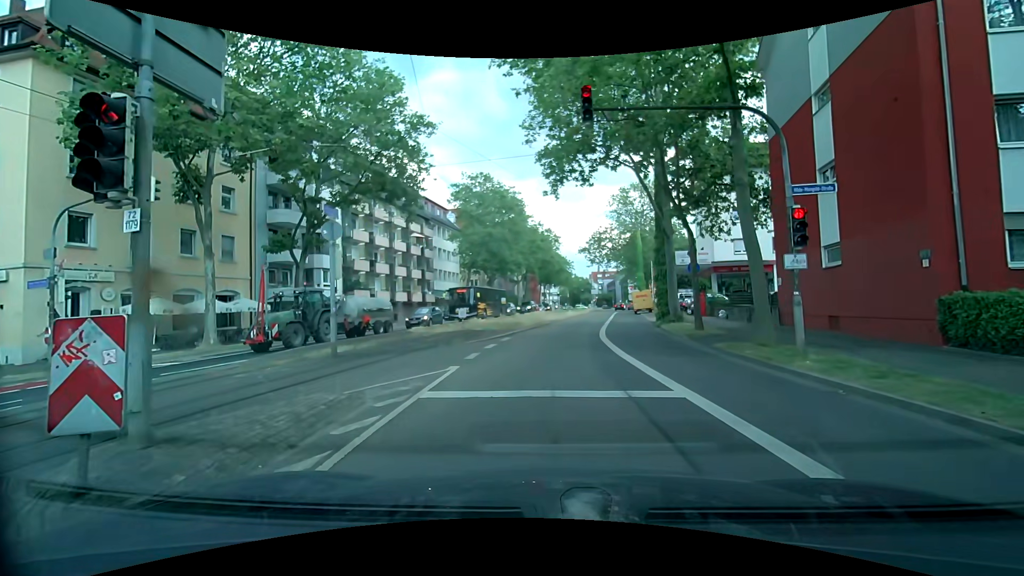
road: secondary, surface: asphalt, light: Day
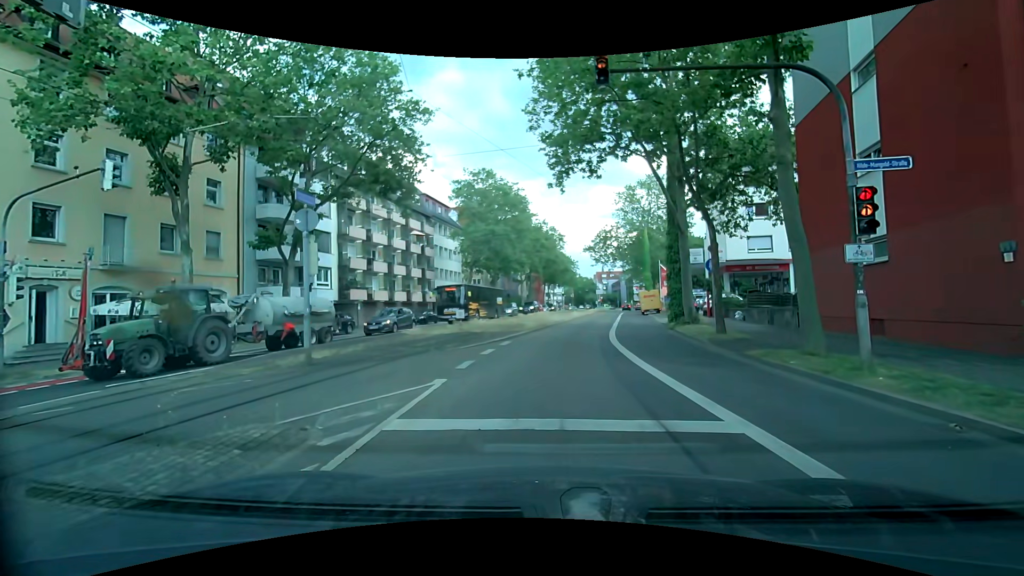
(0.0, +1.8) m; -1°
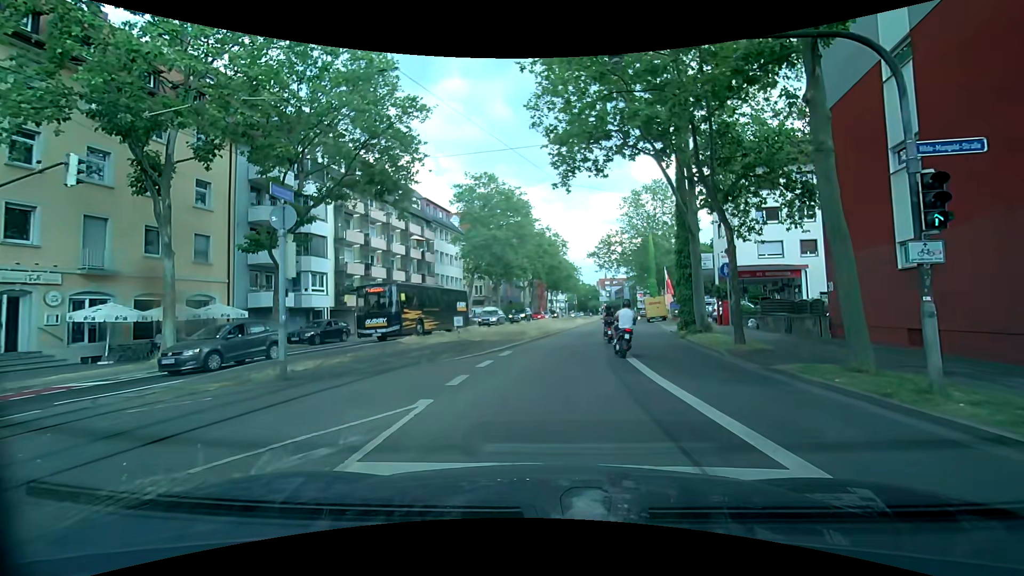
(0.0, +1.5) m; +2°
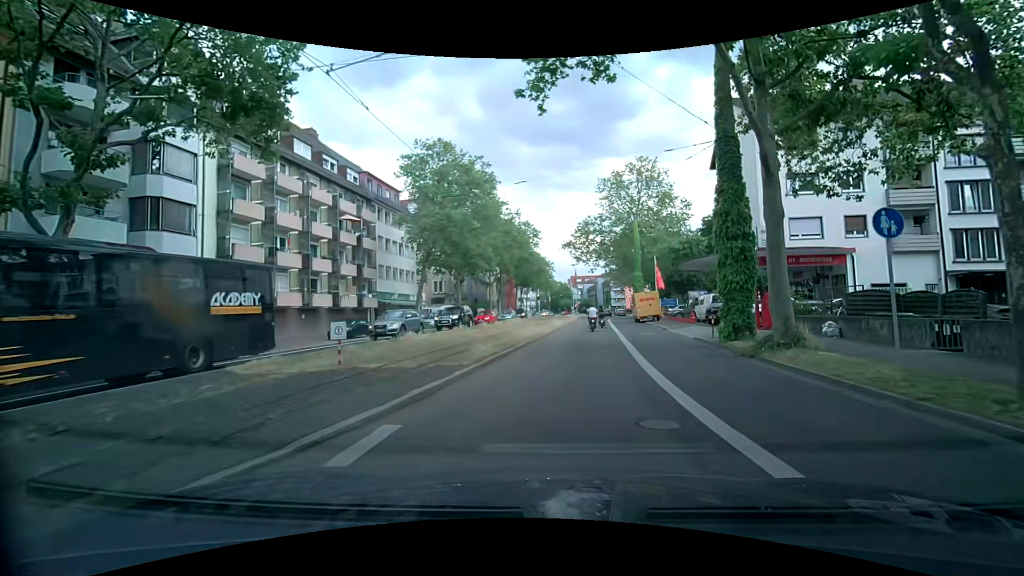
(-0.1, +11.2) m; +2°
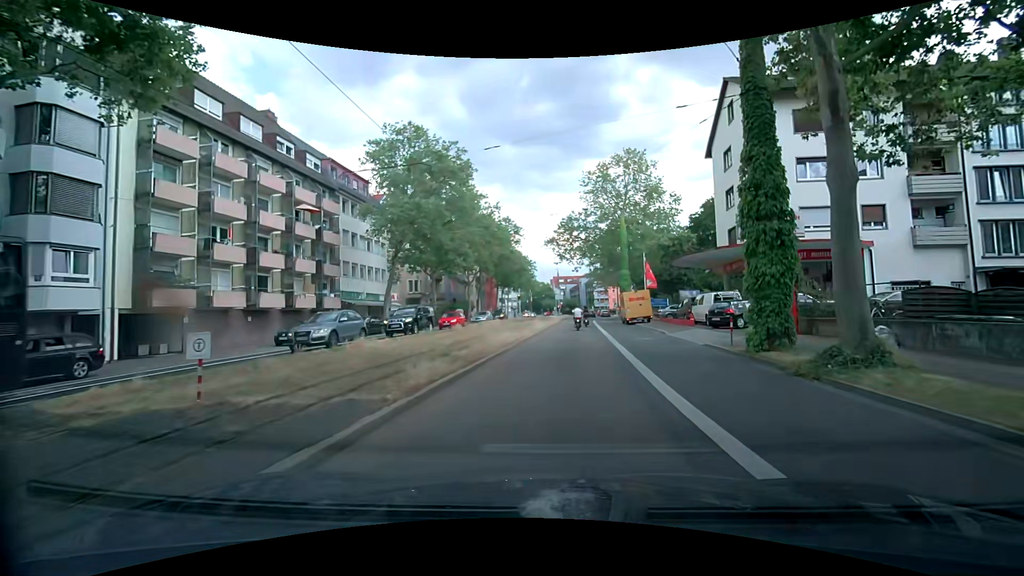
(+0.1, +4.2) m; +1°
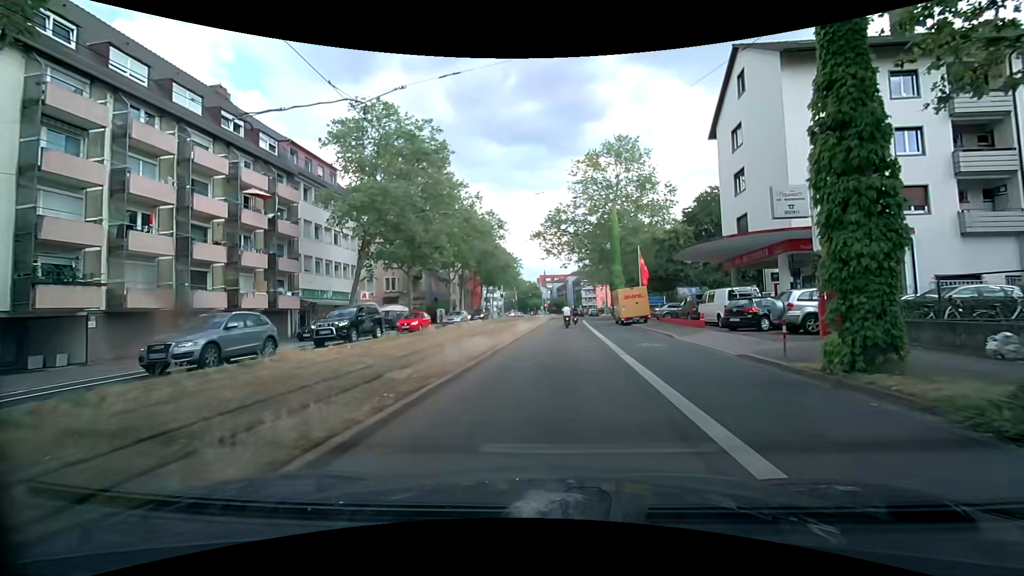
(+0.1, +4.6) m; +3°
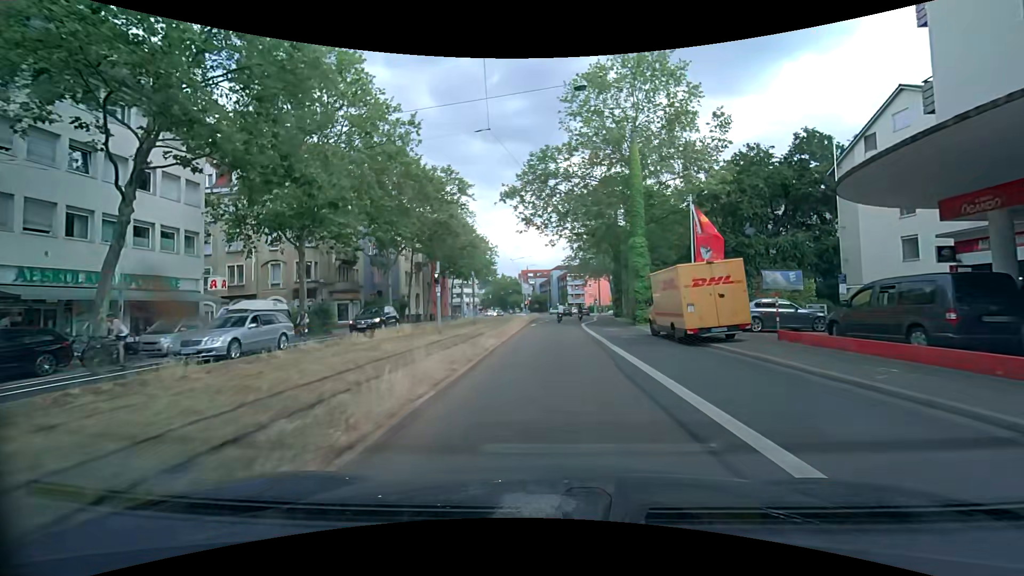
(0.0, +20.4) m; +1°
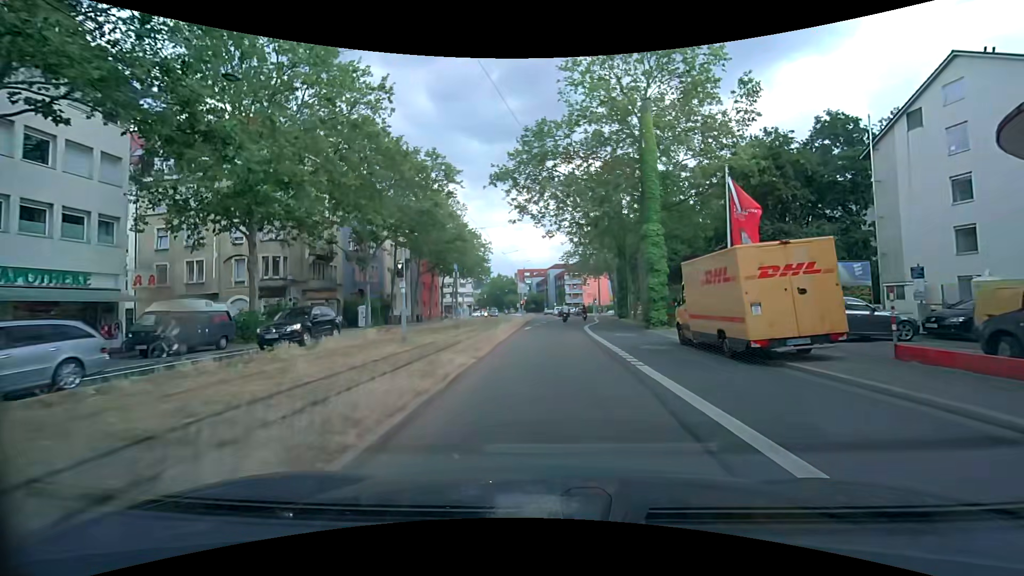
(0.0, +5.2) m; 0°
(0, +10) (0, +20) (+1, +30) (+2, +40) (+3, +50) (+4, +60) (+5, +70) (+6, +80) (+11, +88) (+19, +95) m
